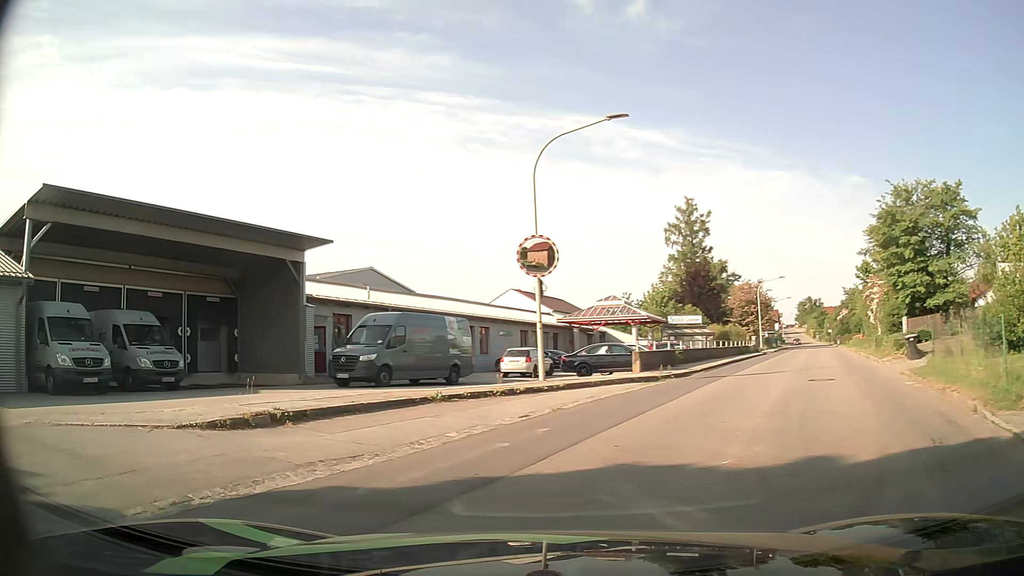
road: tertiary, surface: asphalt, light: Day
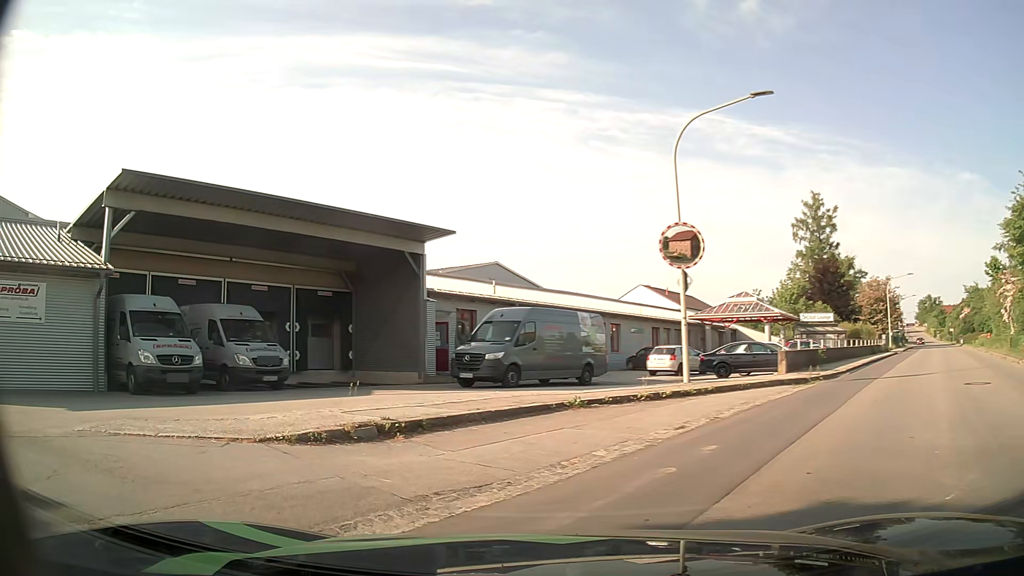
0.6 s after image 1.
(-0.2, +1.7) m; -12°
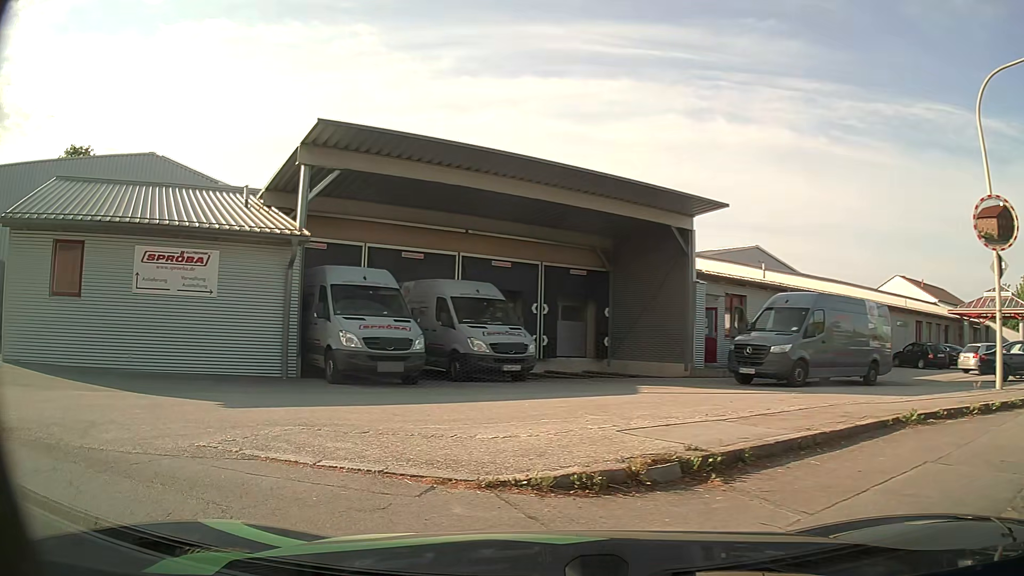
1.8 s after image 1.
(-0.6, +3.1) m; -23°
